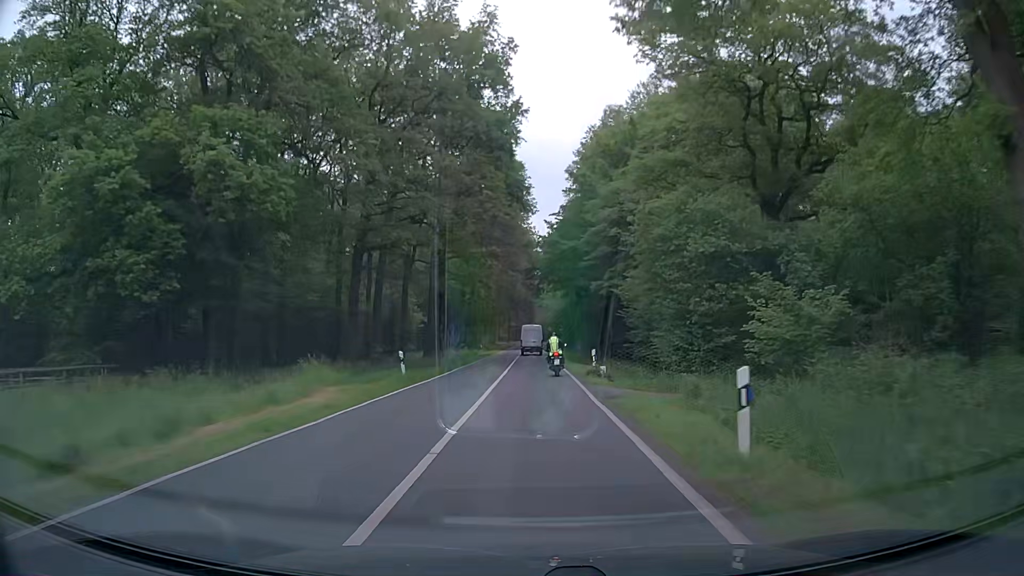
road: secondary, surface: asphalt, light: Day
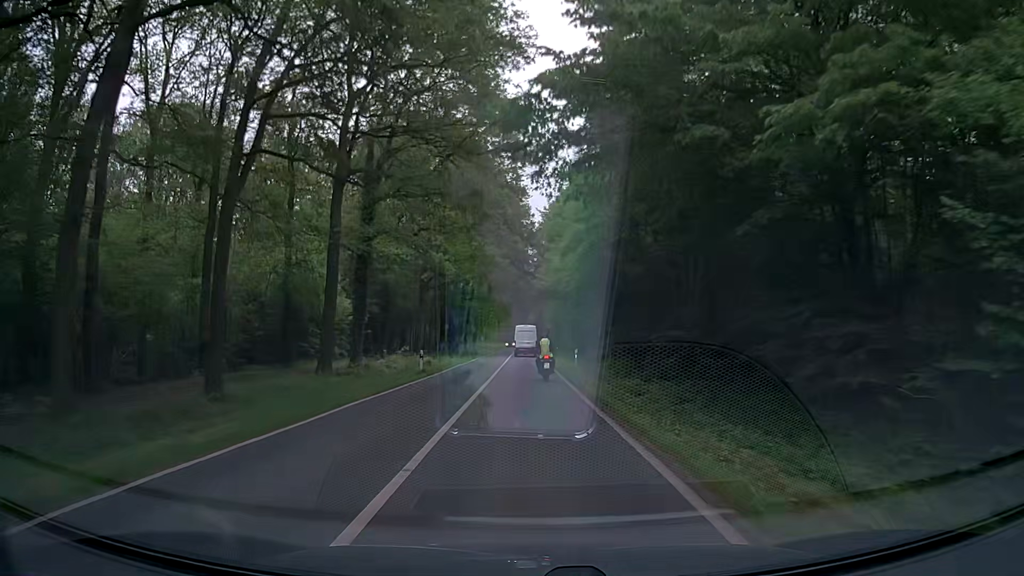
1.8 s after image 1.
(+0.2, +31.9) m; +1°
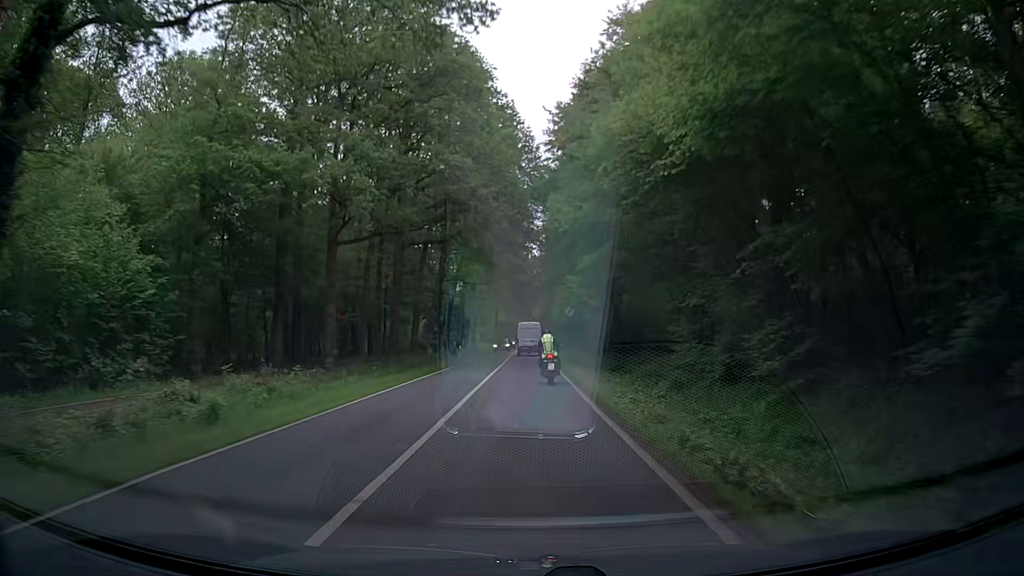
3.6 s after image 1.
(-0.1, +32.2) m; 0°
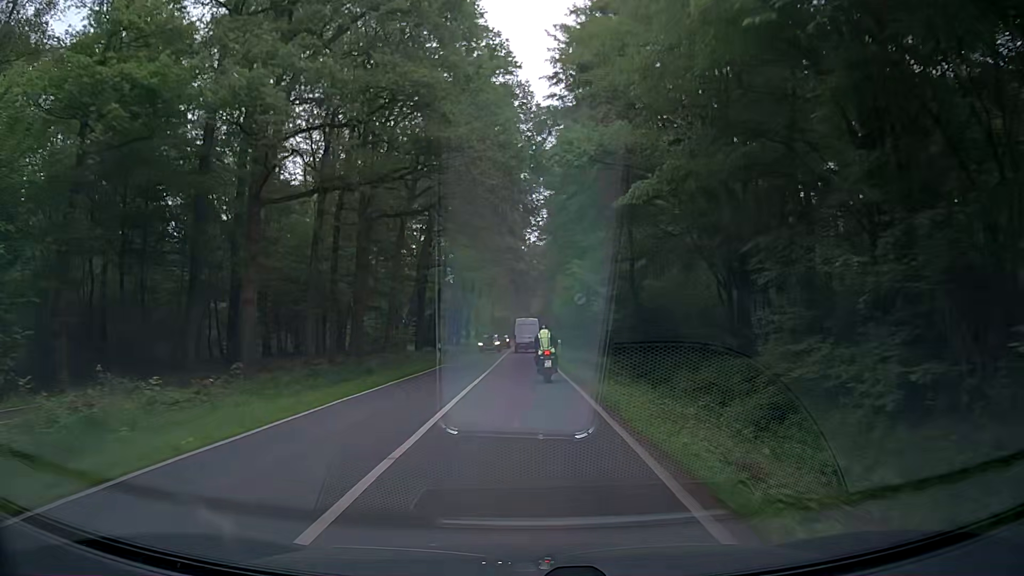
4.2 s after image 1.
(-0.2, +10.5) m; -1°
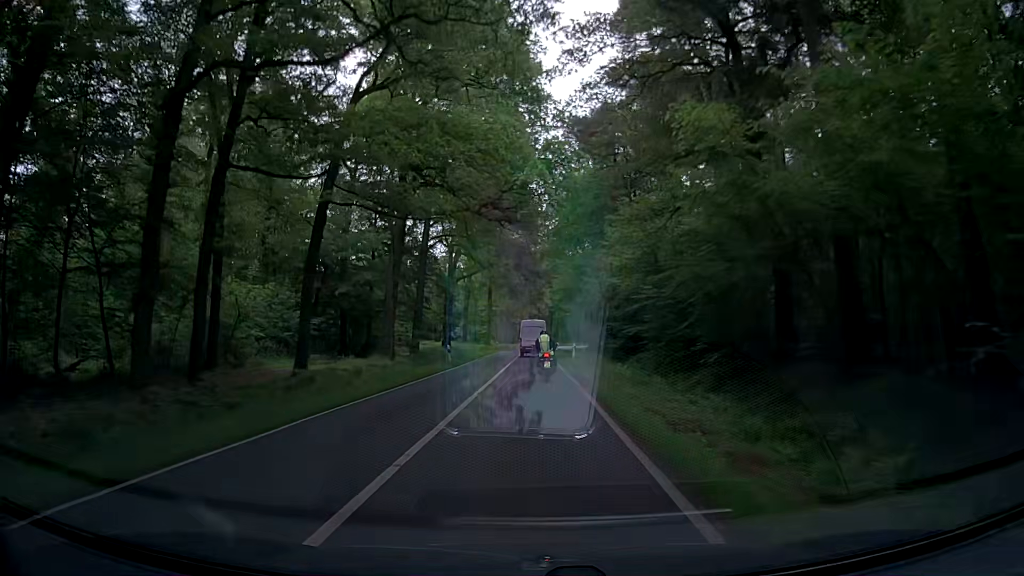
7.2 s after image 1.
(+0.4, +49.2) m; 0°
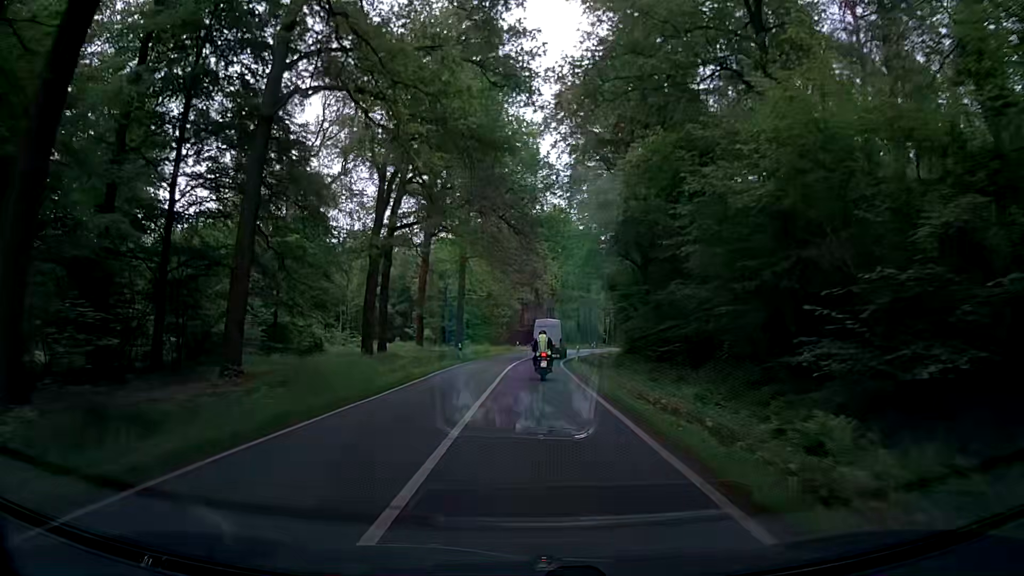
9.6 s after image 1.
(-0.4, +38.7) m; +1°
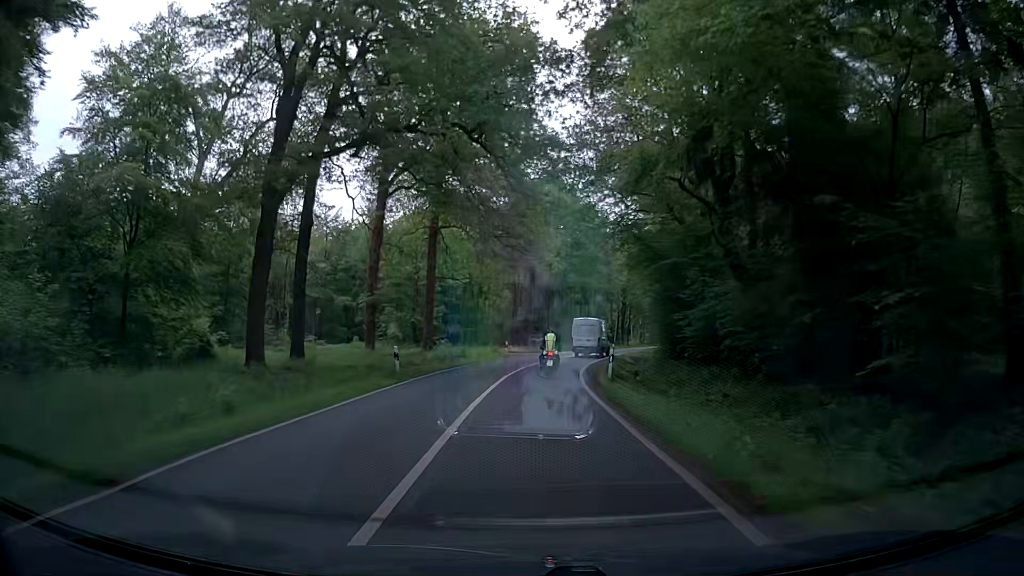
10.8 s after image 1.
(-0.1, +18.9) m; -2°
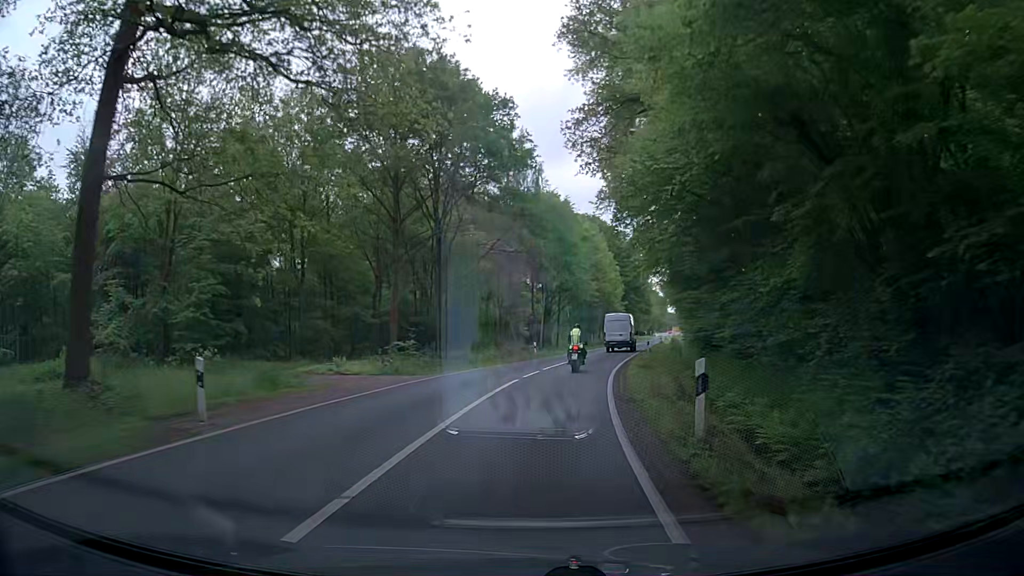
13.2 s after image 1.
(+2.5, +36.2) m; +9°
(0, +10) (+1, +20) (+3, +30) (+5, +40) (+7, +49) (+9, +59) (+11, +69) (+14, +79) (+16, +88) (+18, +98) m
